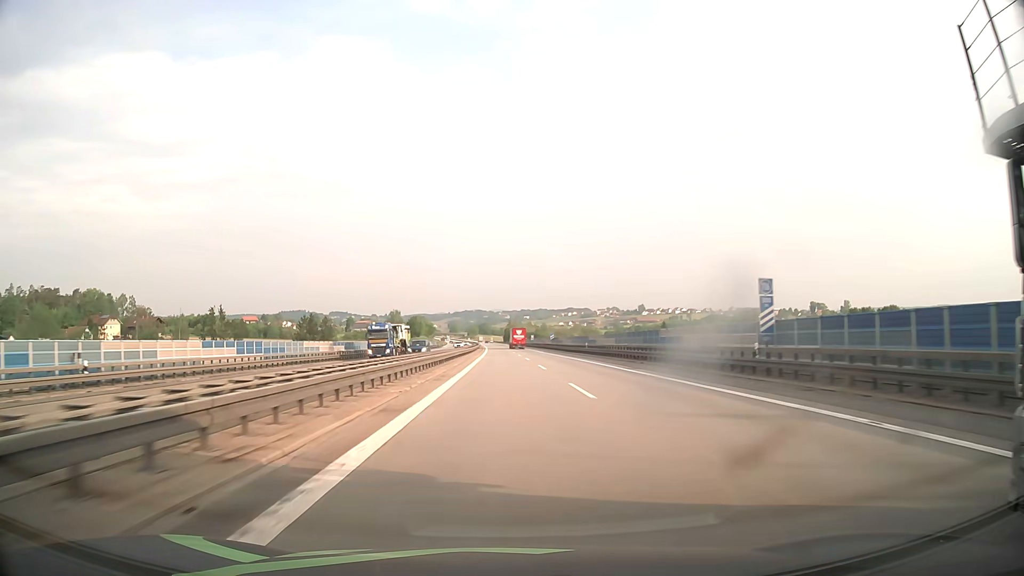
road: motorway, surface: asphalt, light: Day
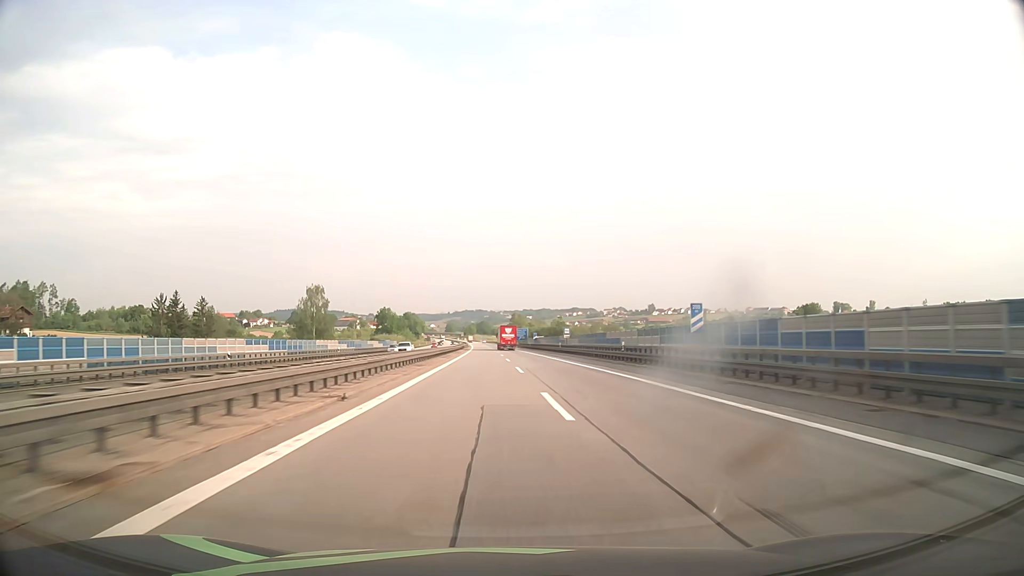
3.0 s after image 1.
(-0.4, +94.4) m; 0°
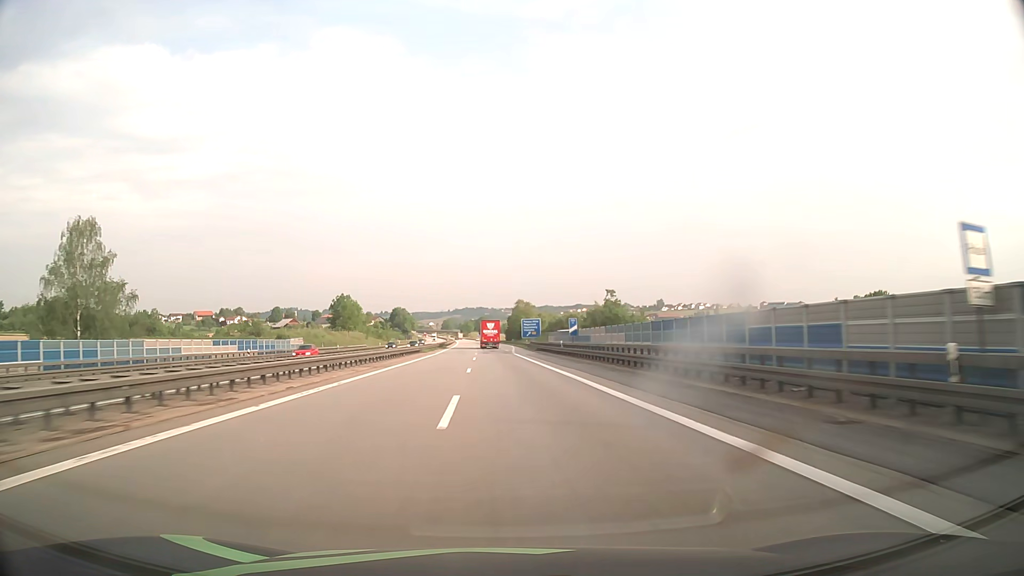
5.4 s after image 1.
(+0.2, +73.2) m; 0°
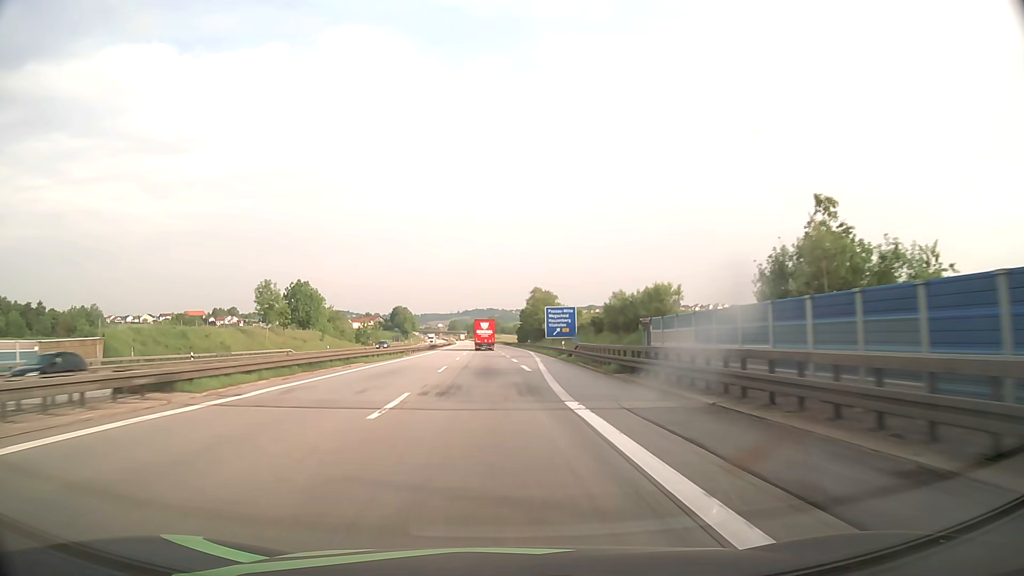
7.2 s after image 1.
(-0.4, +53.0) m; -1°
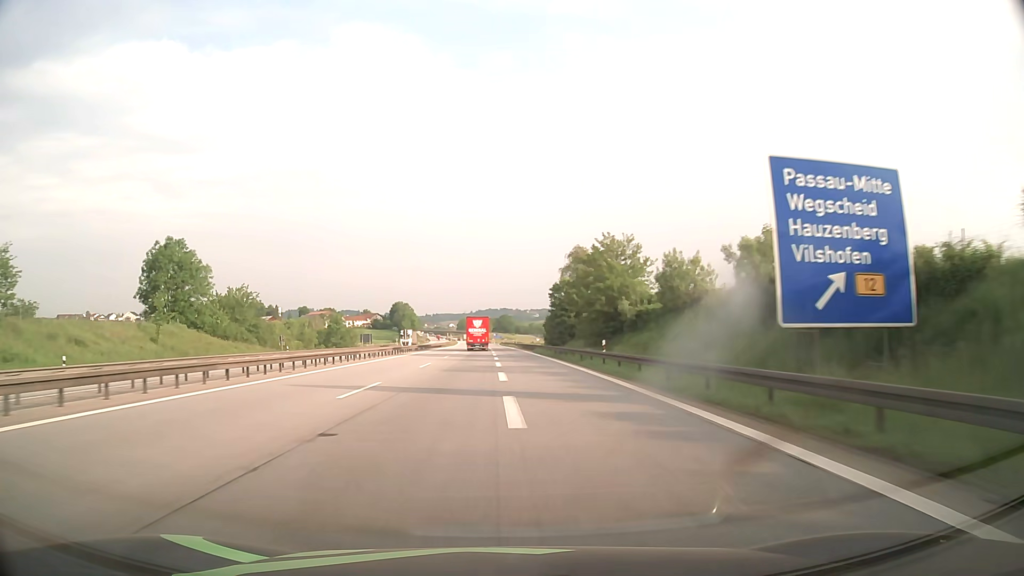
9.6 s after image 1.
(-0.7, +67.6) m; -1°
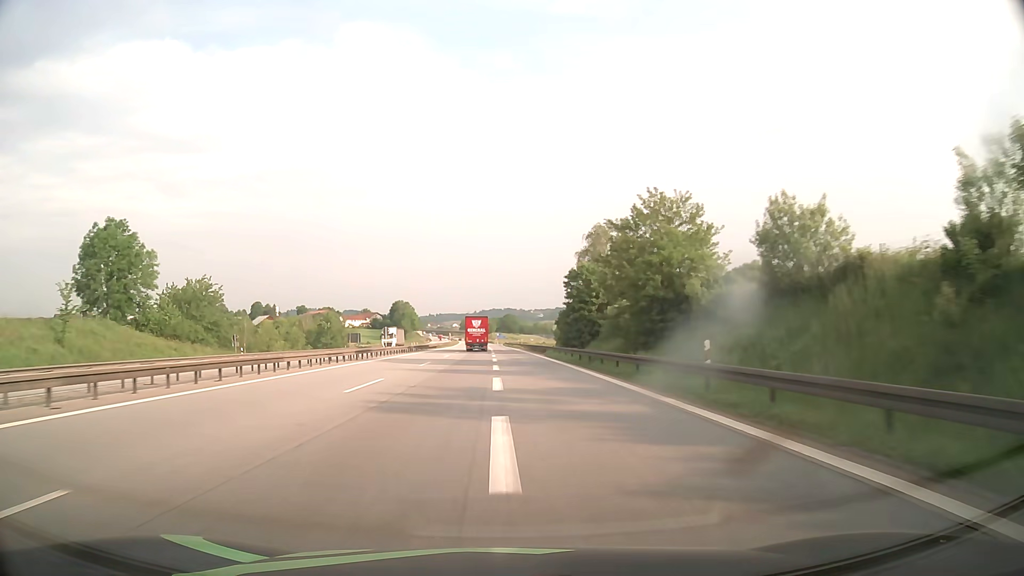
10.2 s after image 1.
(0.0, +16.3) m; 0°
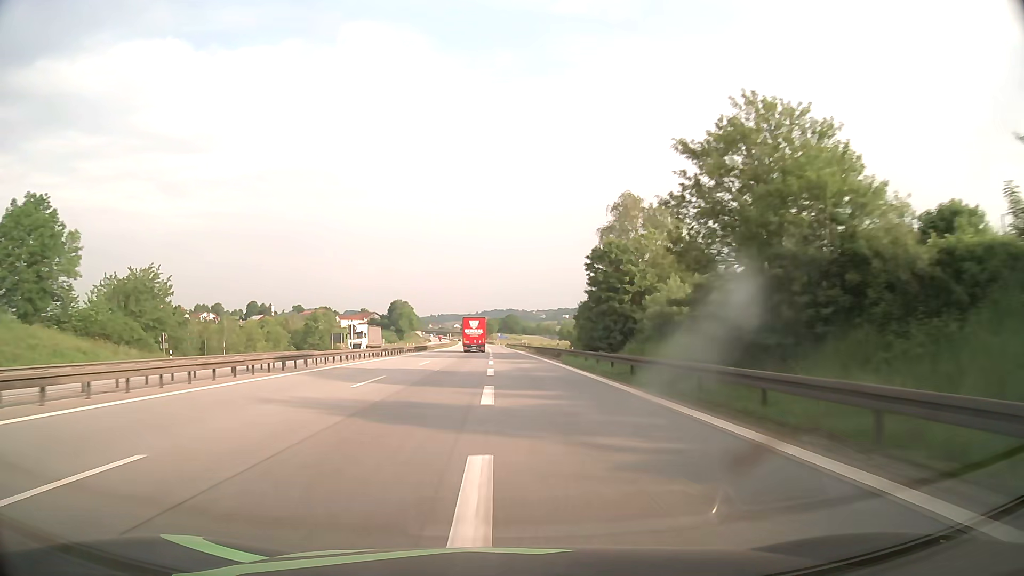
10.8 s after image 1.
(-0.1, +16.0) m; 0°
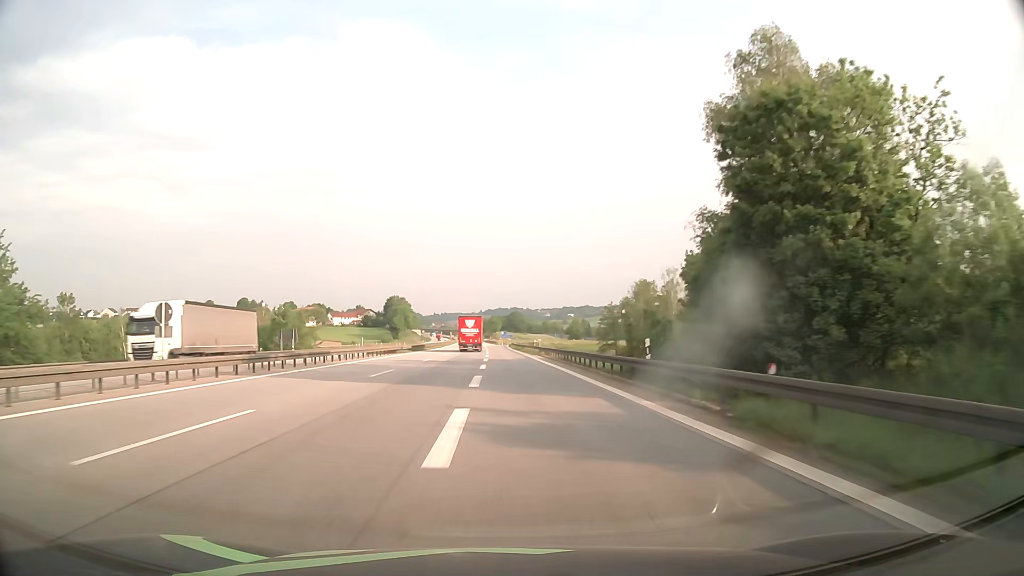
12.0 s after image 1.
(-0.1, +30.7) m; 0°
(0, +10) (0, +20) (0, +30) (0, +40) (0, +50) (0, +60) (-1, +70) (-1, +80) (-1, +90) (-1, +100) m
